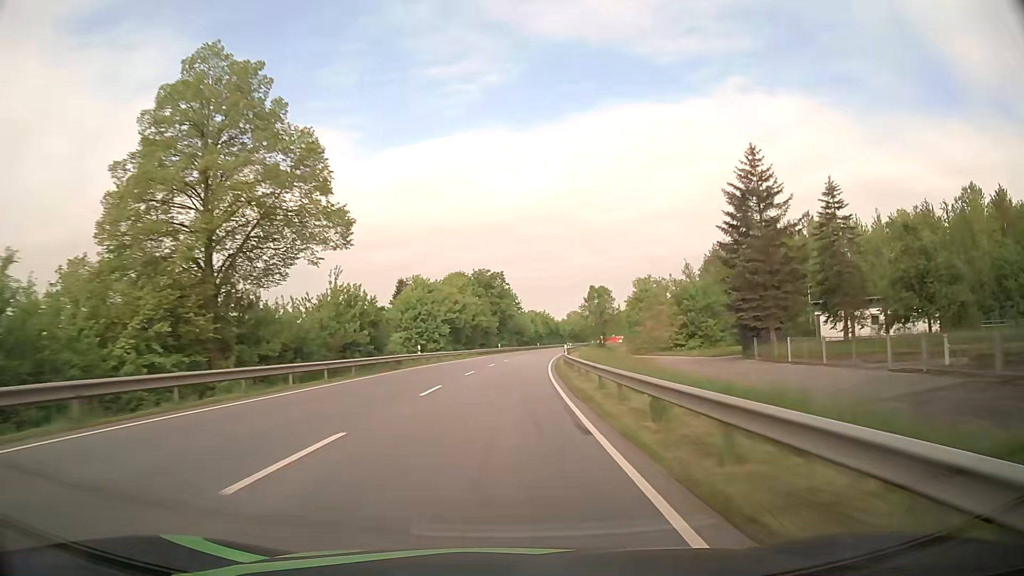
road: primary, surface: asphalt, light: Day
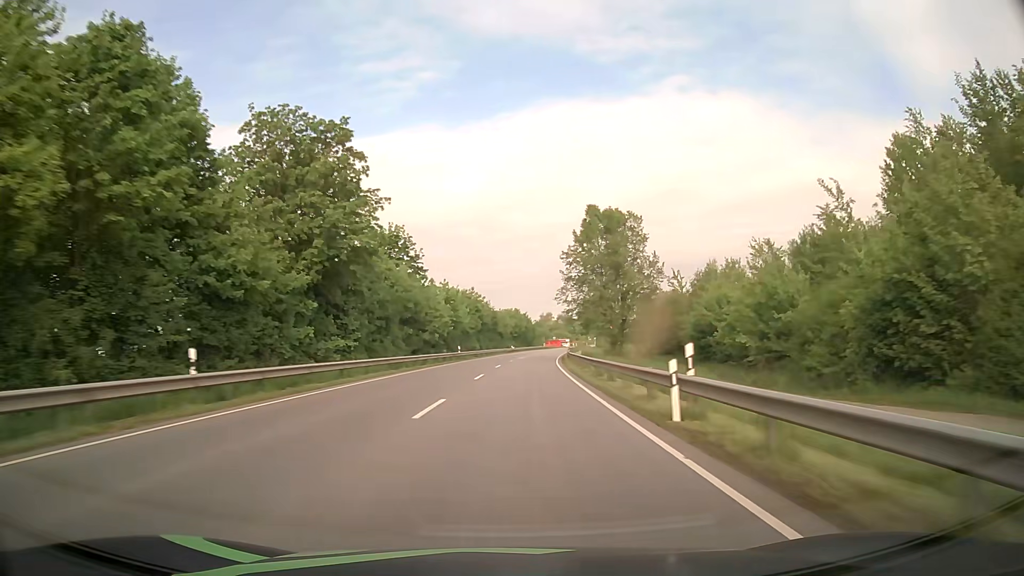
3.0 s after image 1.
(+4.3, +80.1) m; +6°
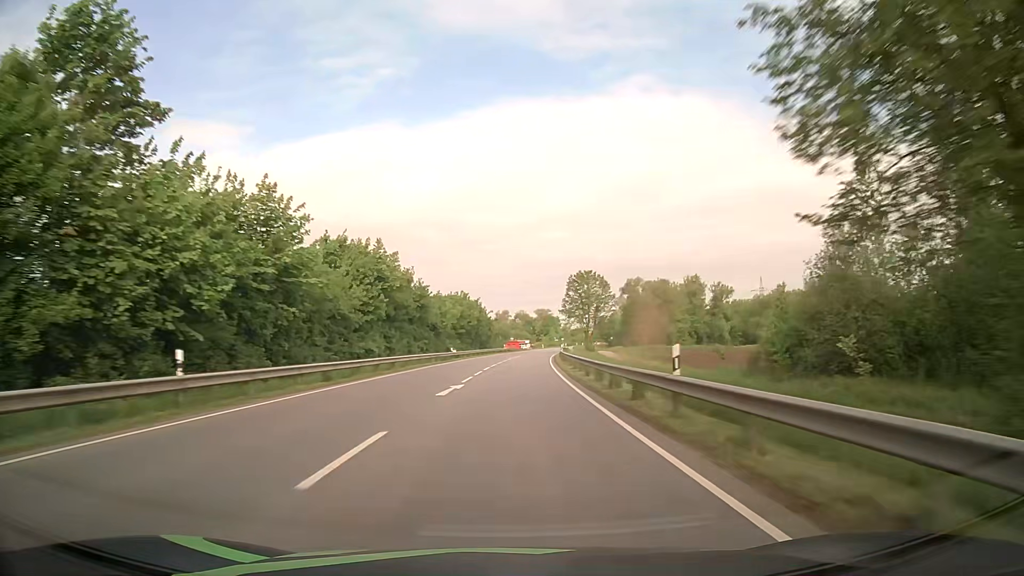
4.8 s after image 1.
(+1.7, +48.1) m; +4°
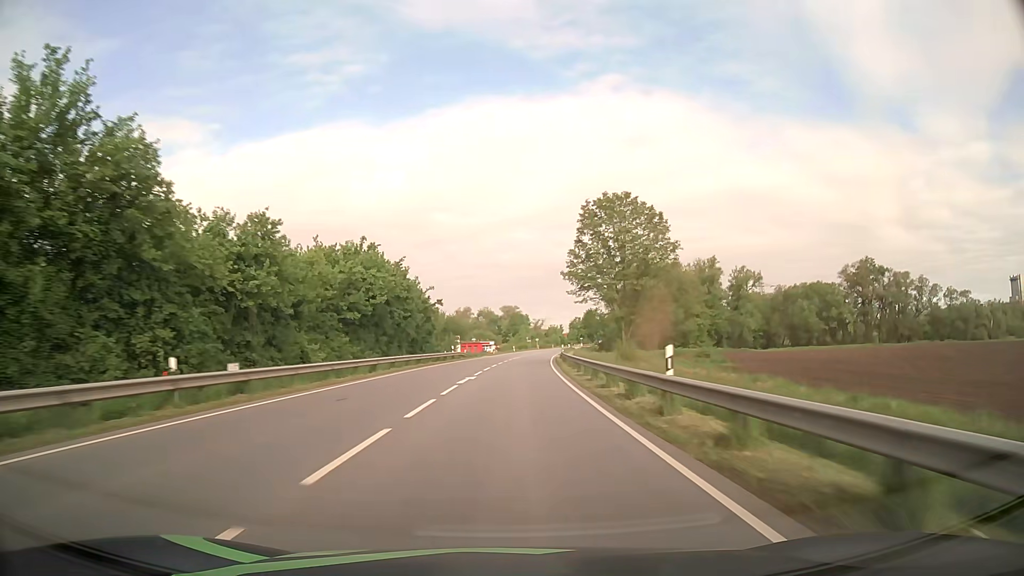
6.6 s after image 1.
(+1.3, +48.1) m; +3°
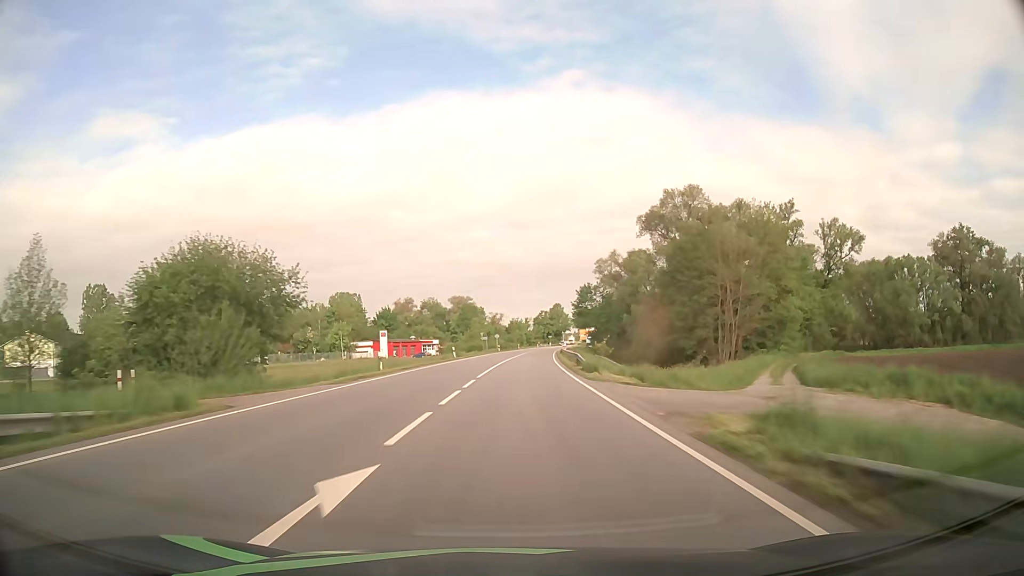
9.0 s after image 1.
(+2.0, +63.5) m; +4°
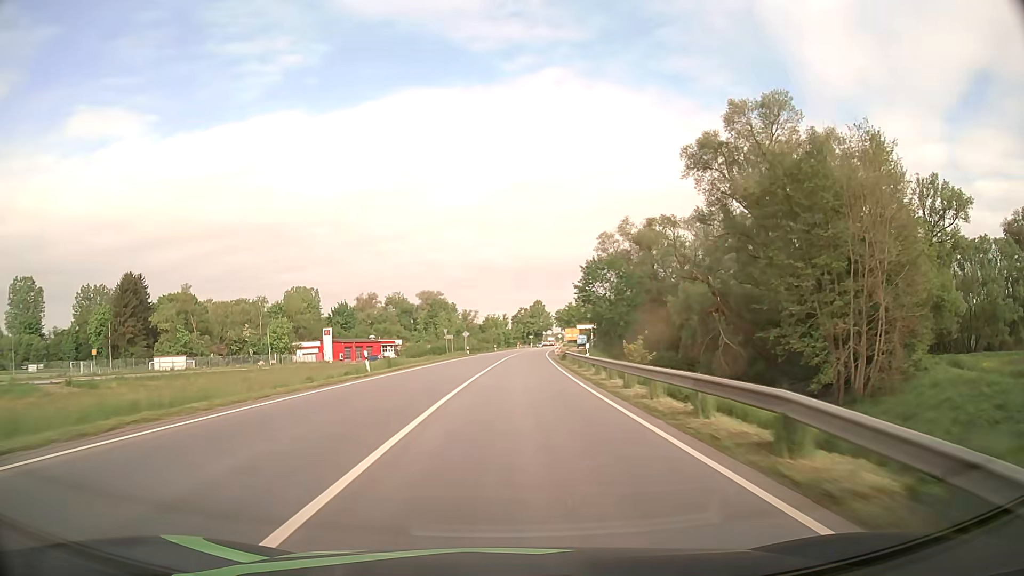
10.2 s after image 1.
(+0.6, +30.6) m; +2°
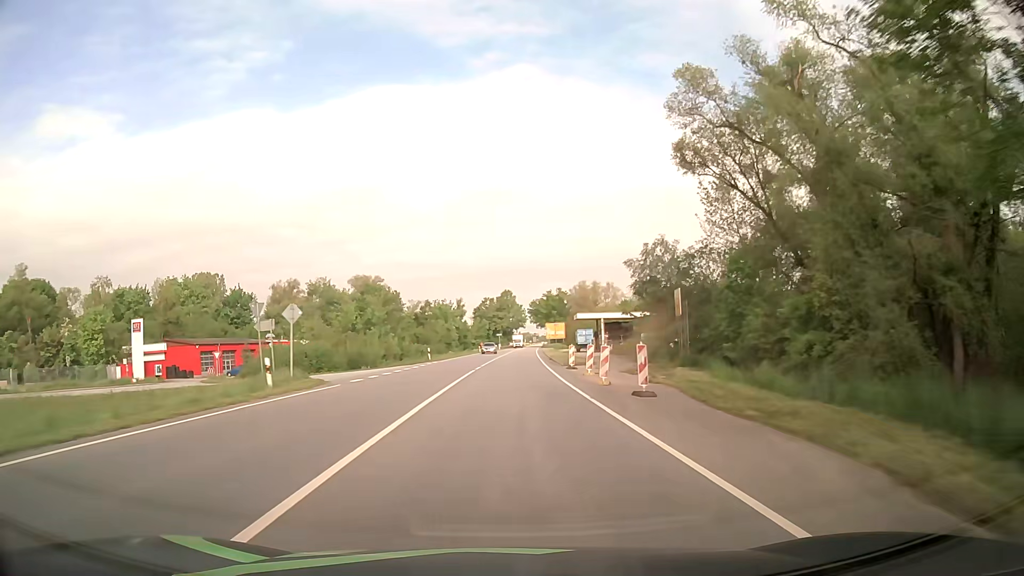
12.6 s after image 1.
(+1.6, +58.6) m; +3°
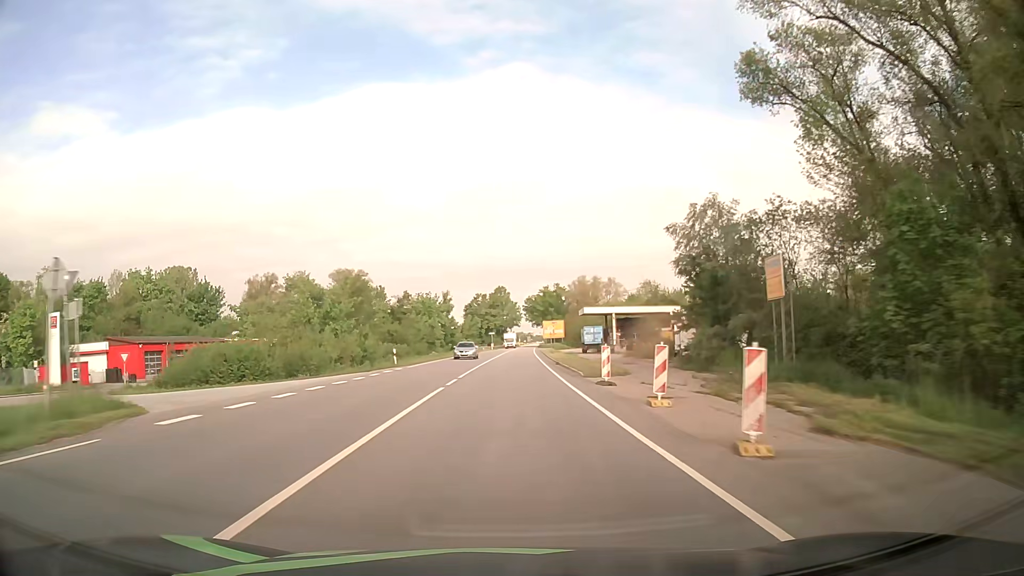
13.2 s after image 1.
(+0.1, +14.1) m; +1°
(0, +10) (0, +20) (0, +30) (0, +40) (0, +50) (+1, +60) (+1, +70) (+1, +80) (+1, +90) (+2, +100) m
